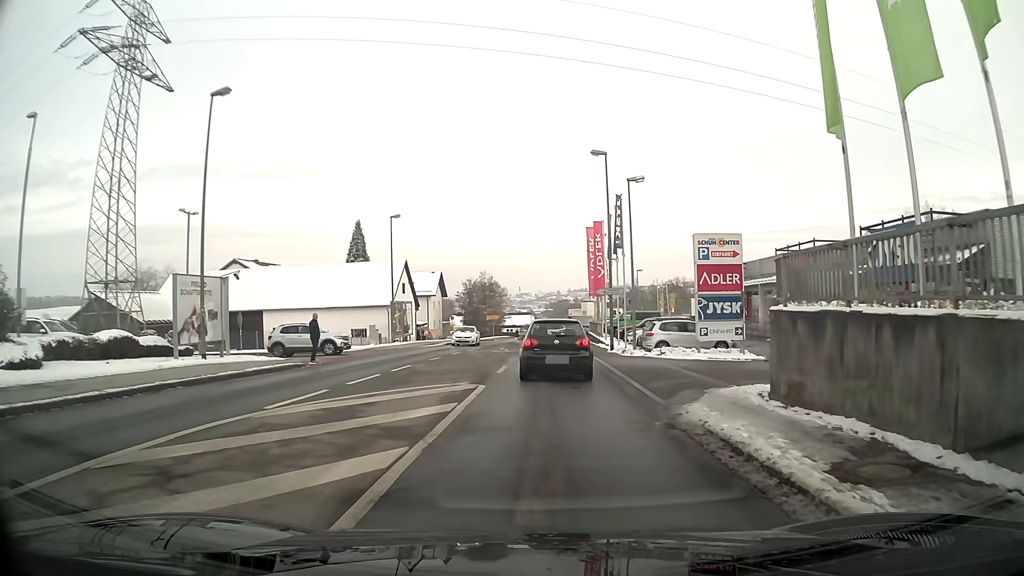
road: tertiary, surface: asphalt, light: Day
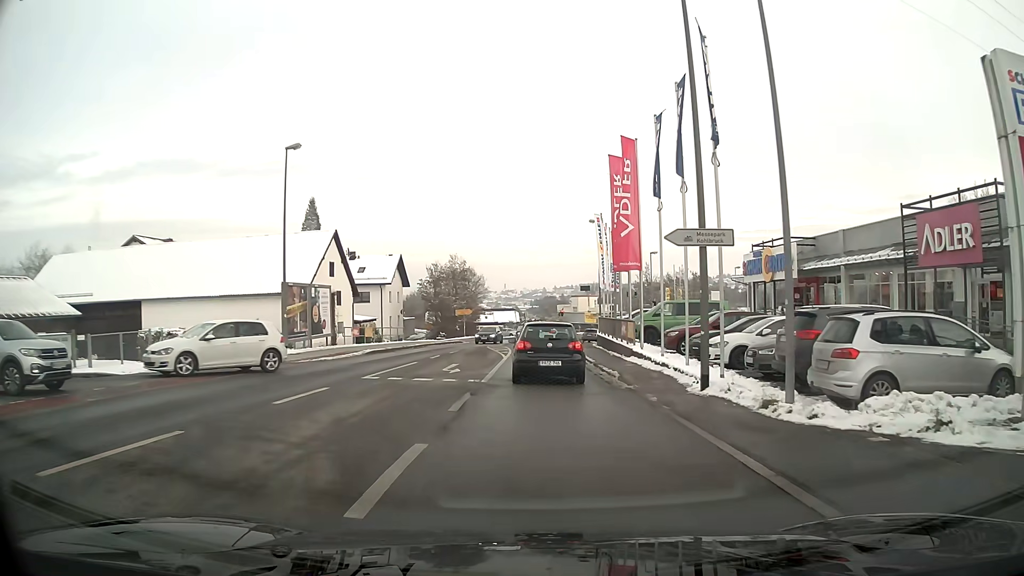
(+0.2, +20.8) m; +1°
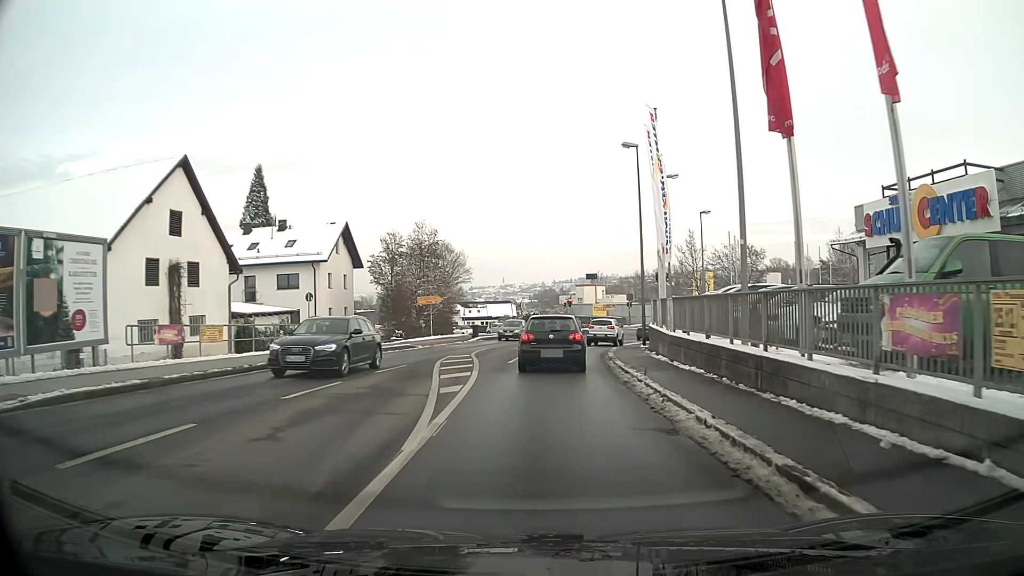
(0.0, +22.5) m; 0°
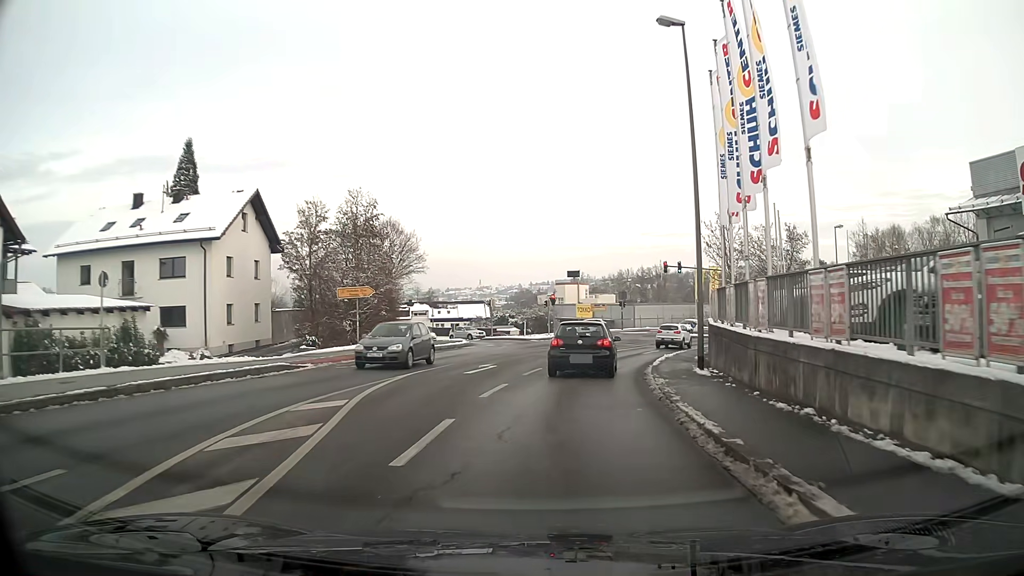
(+0.2, +15.2) m; +2°
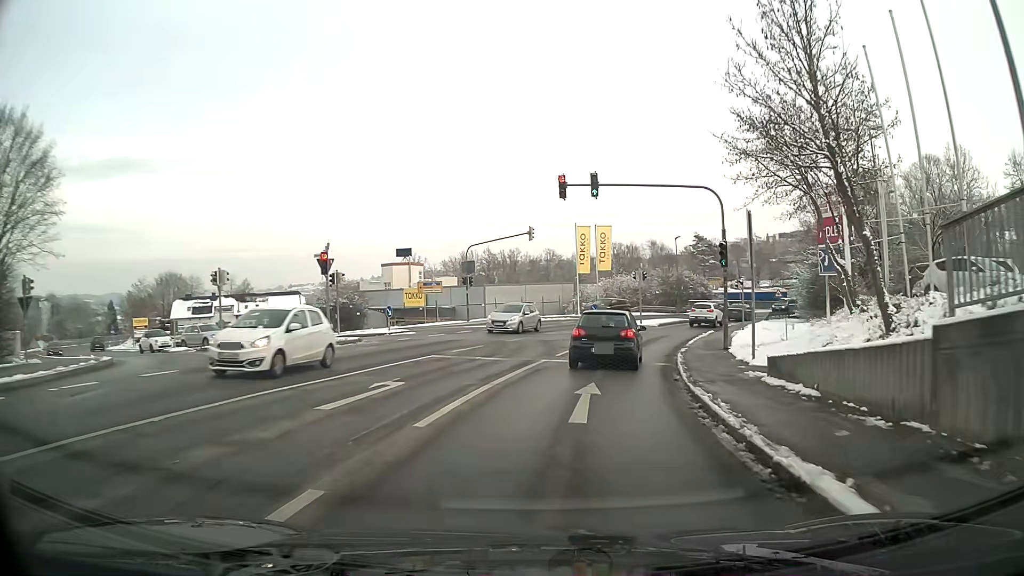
(+3.2, +28.4) m; +13°
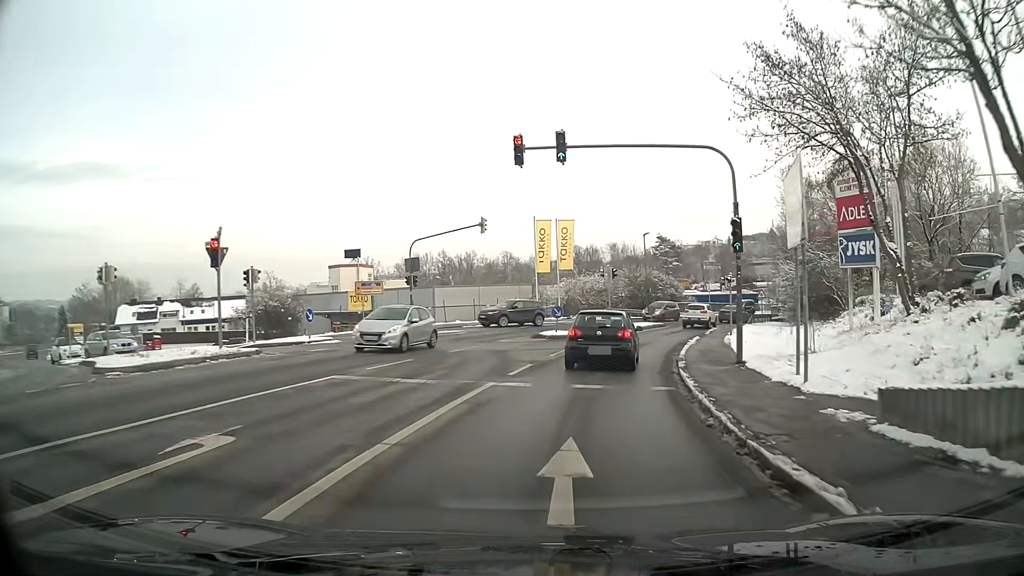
(+0.2, +6.0) m; +4°
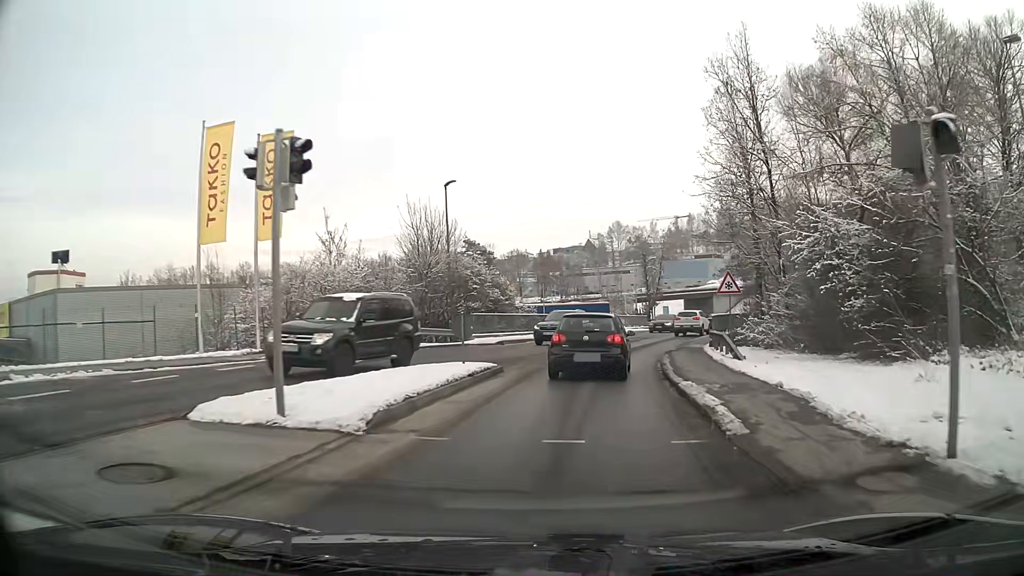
(+4.7, +30.0) m; +17°
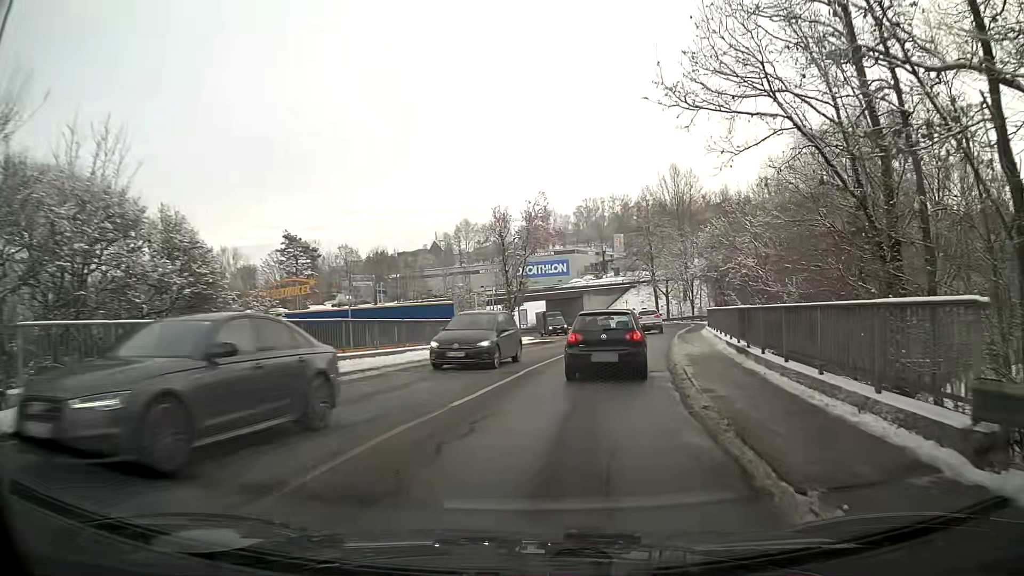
(+2.6, +23.7) m; +13°
